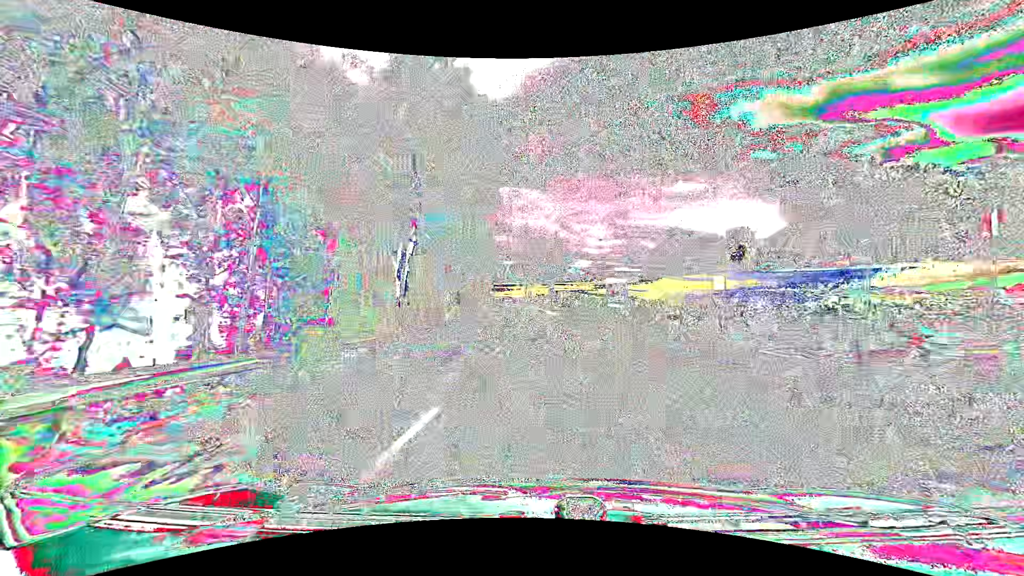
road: tertiary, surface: asphalt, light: Day
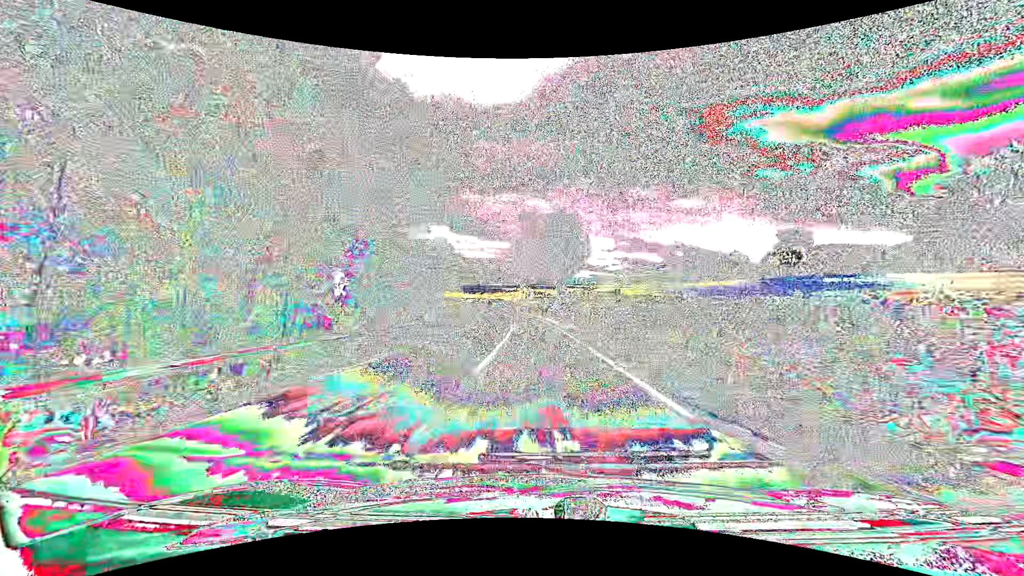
(0.0, +39.8) m; 0°
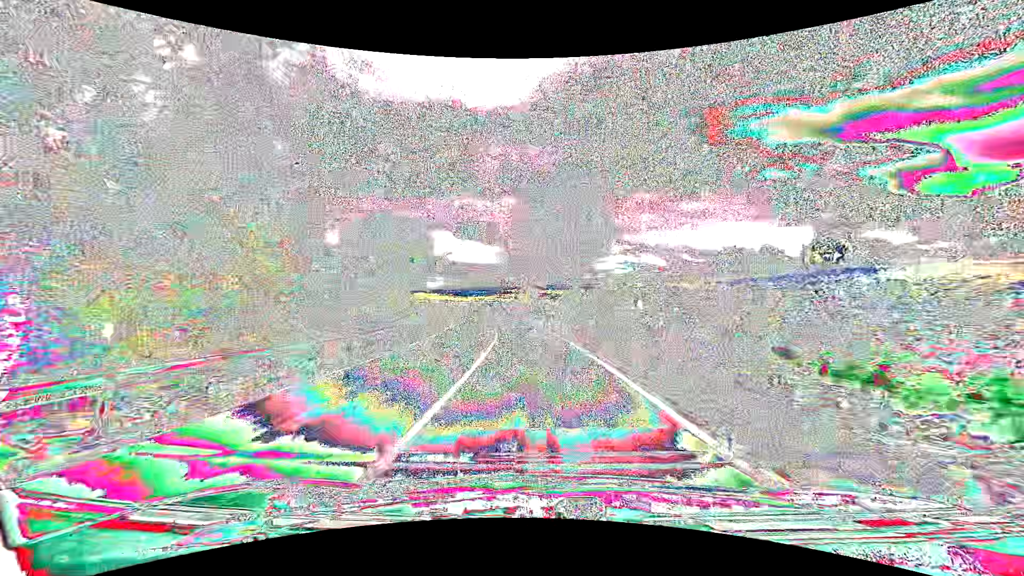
(0.0, +19.8) m; 0°
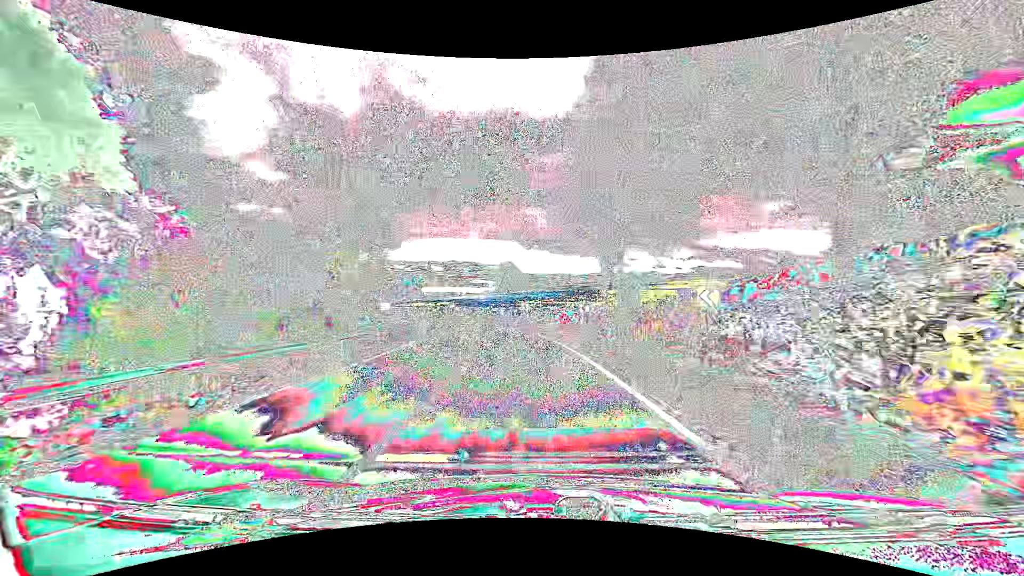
(-1.9, +38.6) m; -8°
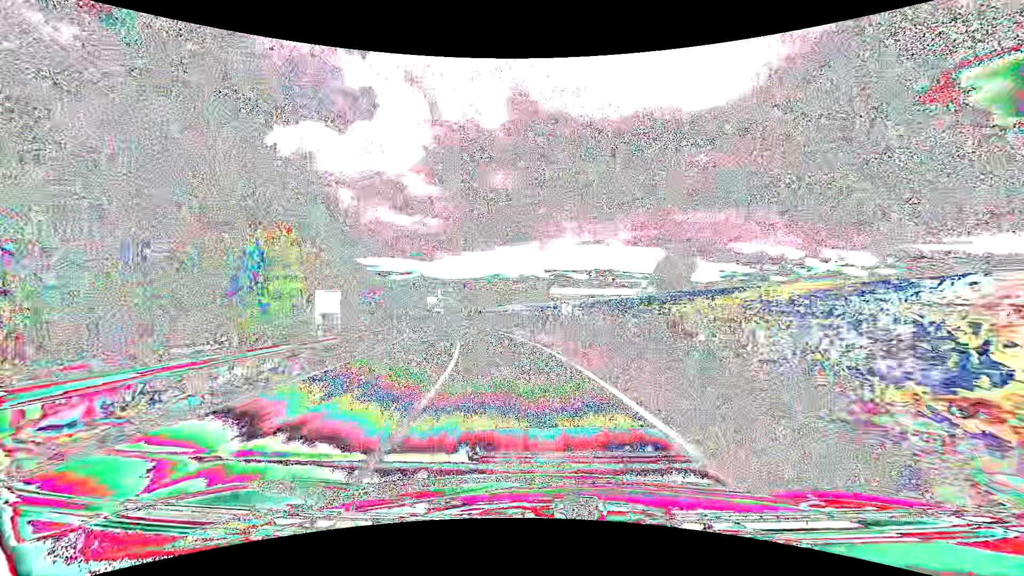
(-5.8, +44.9) m; -16°
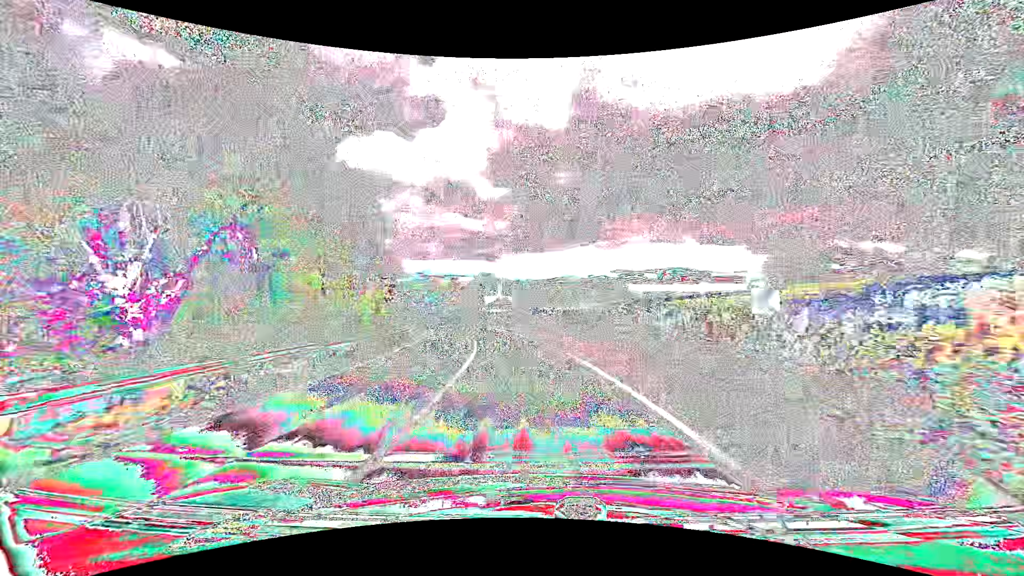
(-1.2, +18.2) m; -8°
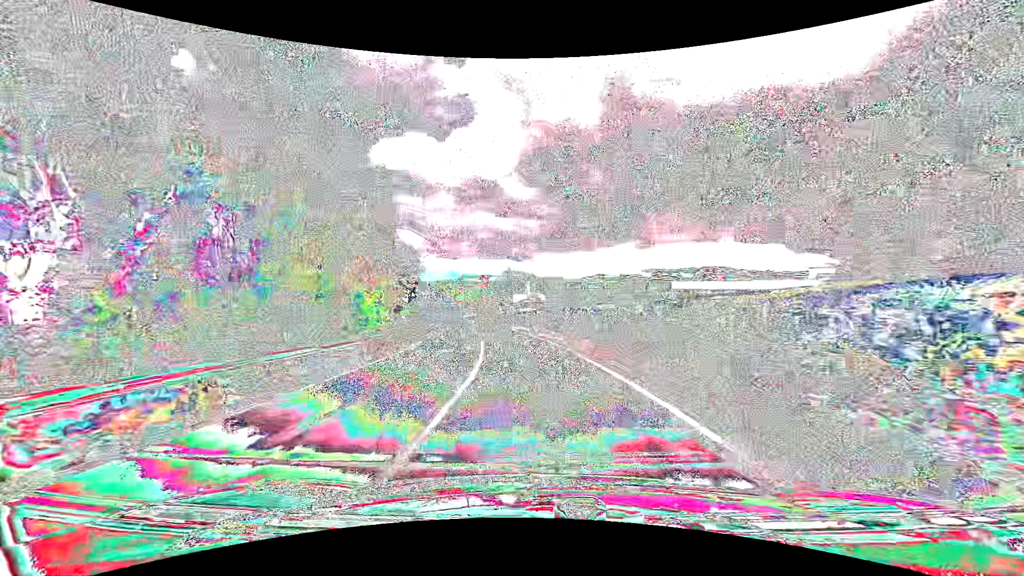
(-0.3, +9.2) m; -4°
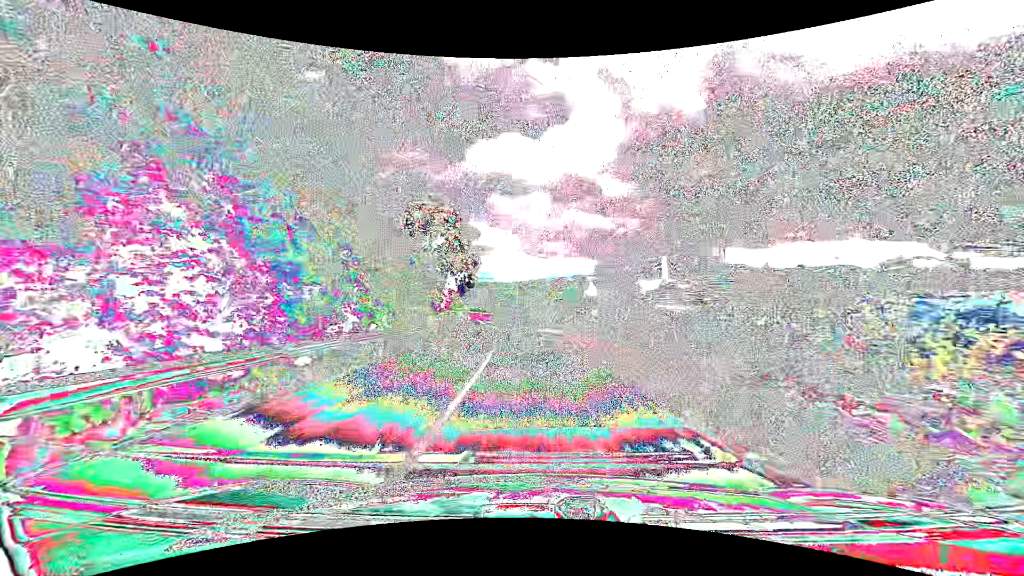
(-5.1, +46.9) m; -11°
(0, +10) (-1, +20) (-1, +30) (-2, +40) (-3, +50) (-4, +60) (-5, +70) (-4, +80) (-1, +89) (+4, +97) m
